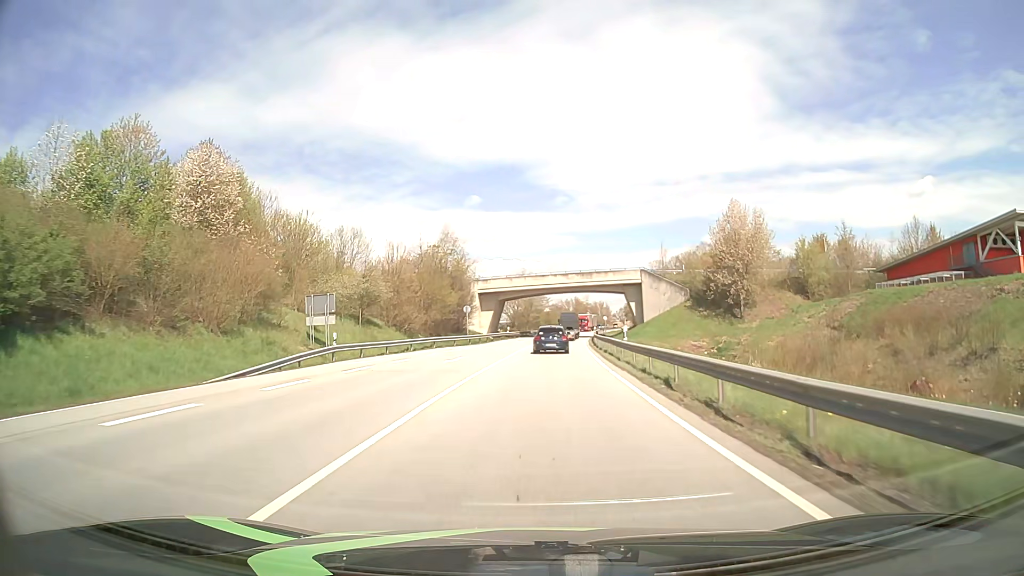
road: primary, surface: asphalt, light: Day
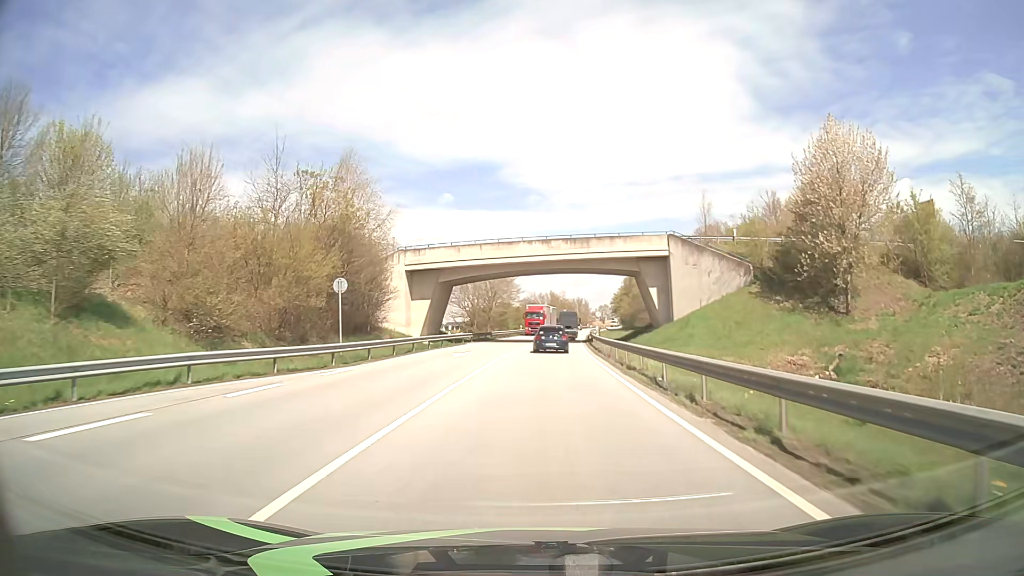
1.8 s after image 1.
(+0.7, +31.6) m; +2°
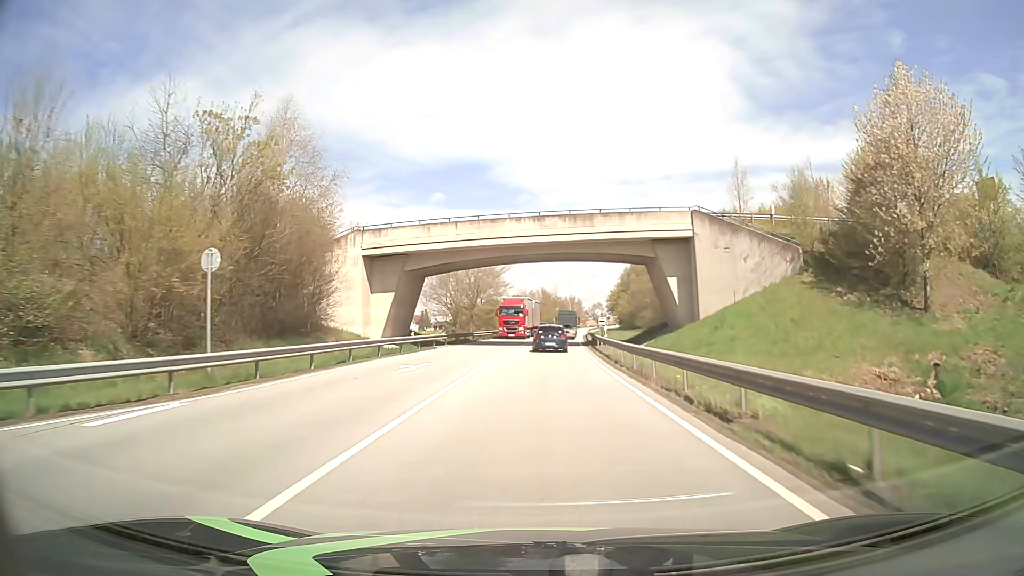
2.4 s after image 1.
(+0.1, +10.6) m; +1°
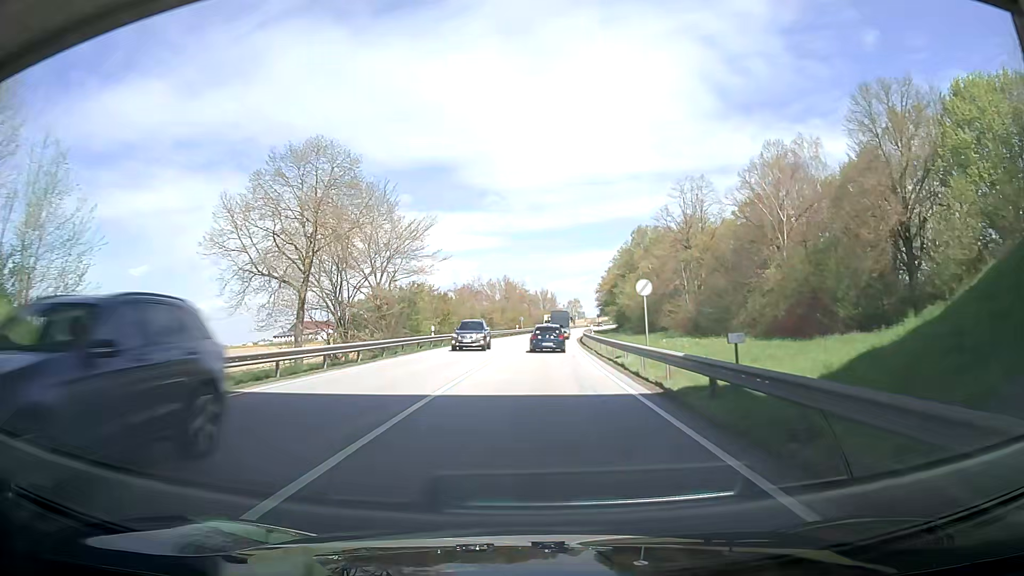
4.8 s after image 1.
(+1.2, +42.8) m; +3°
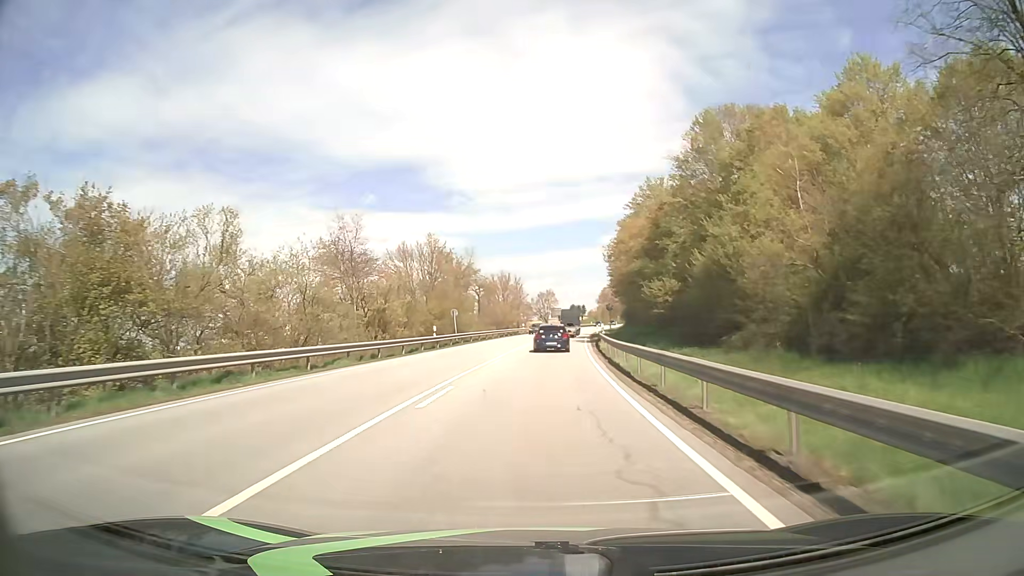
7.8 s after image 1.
(+1.5, +52.8) m; +3°
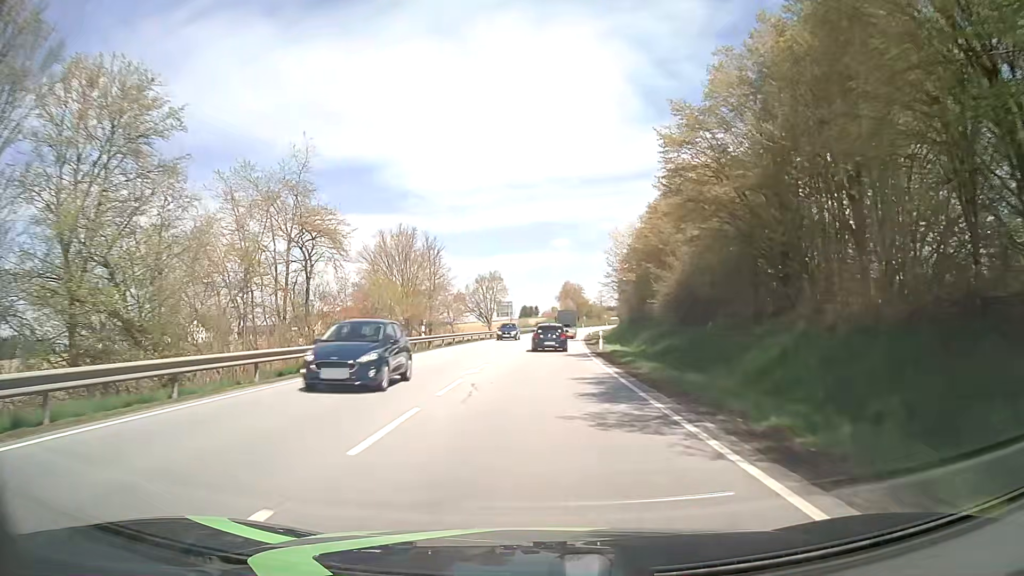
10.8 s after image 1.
(+1.9, +52.4) m; +4°
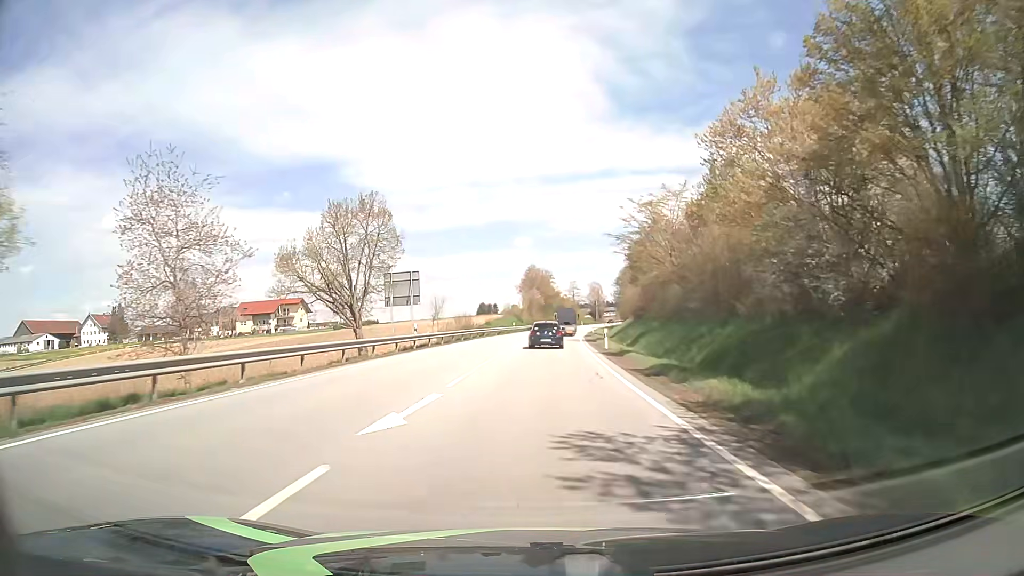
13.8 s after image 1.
(+1.4, +52.6) m; +3°
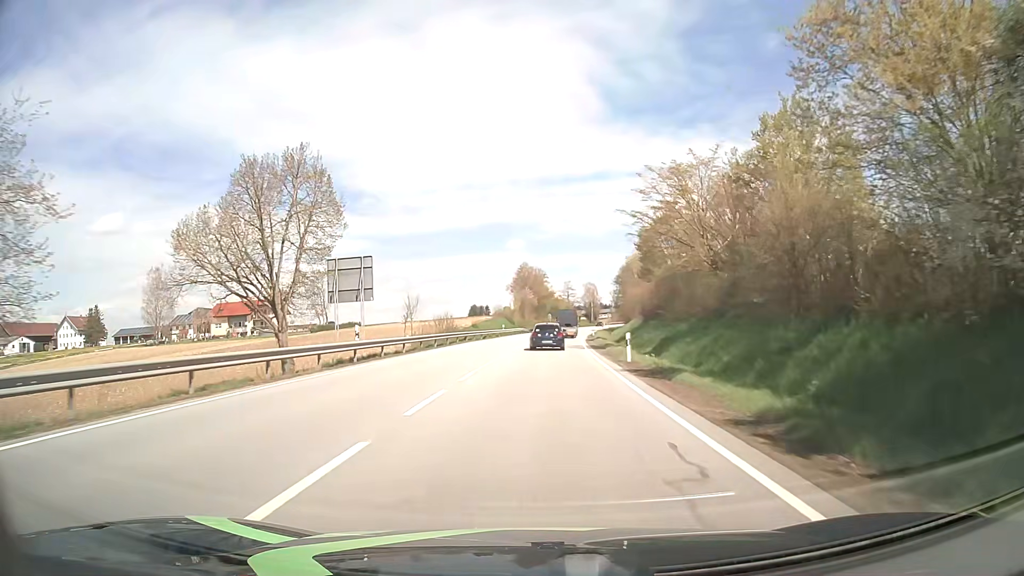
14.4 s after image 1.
(+0.1, +10.6) m; 0°
